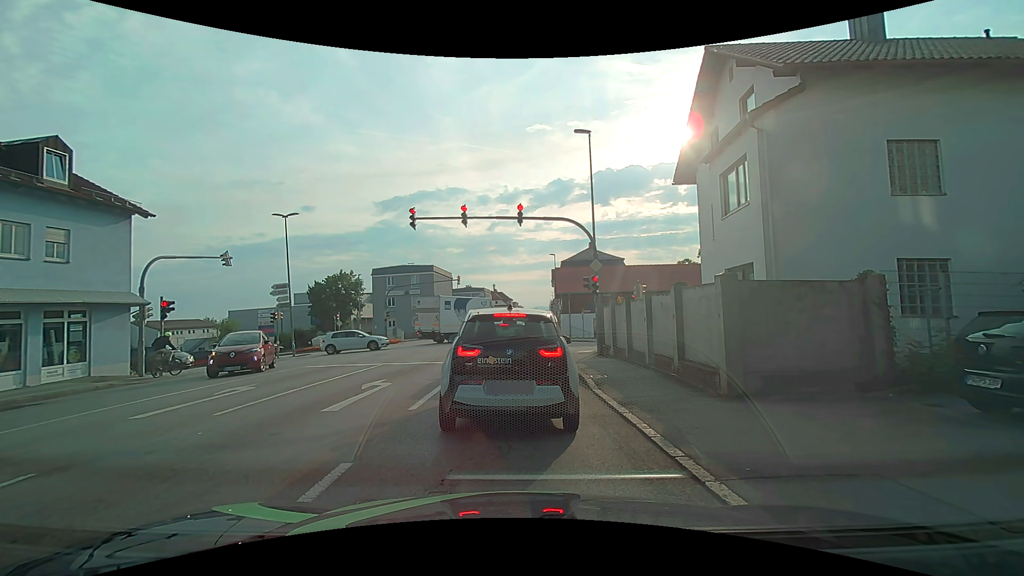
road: tertiary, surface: asphalt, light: Day
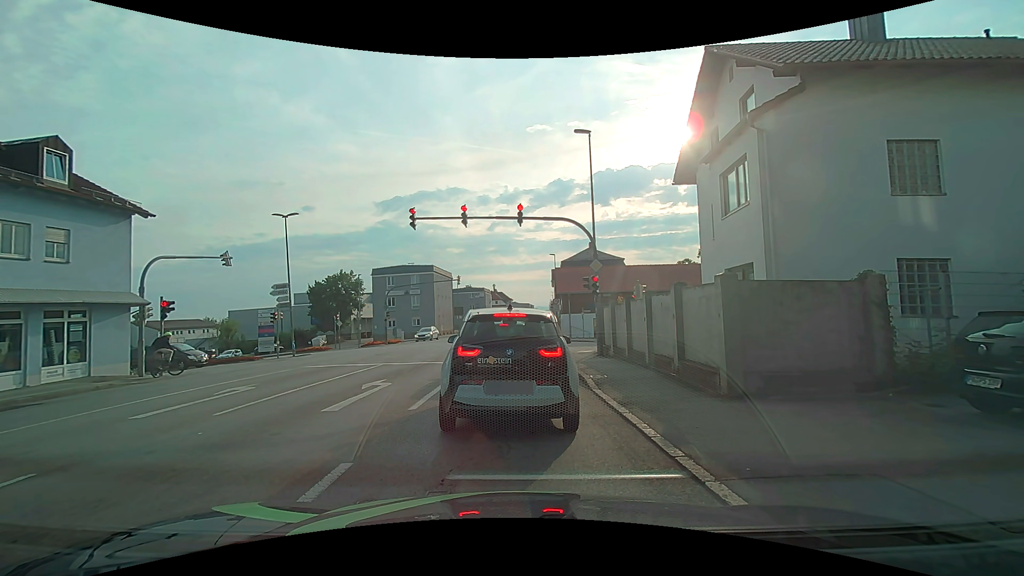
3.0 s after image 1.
(0.0, 0.0) m; 0°
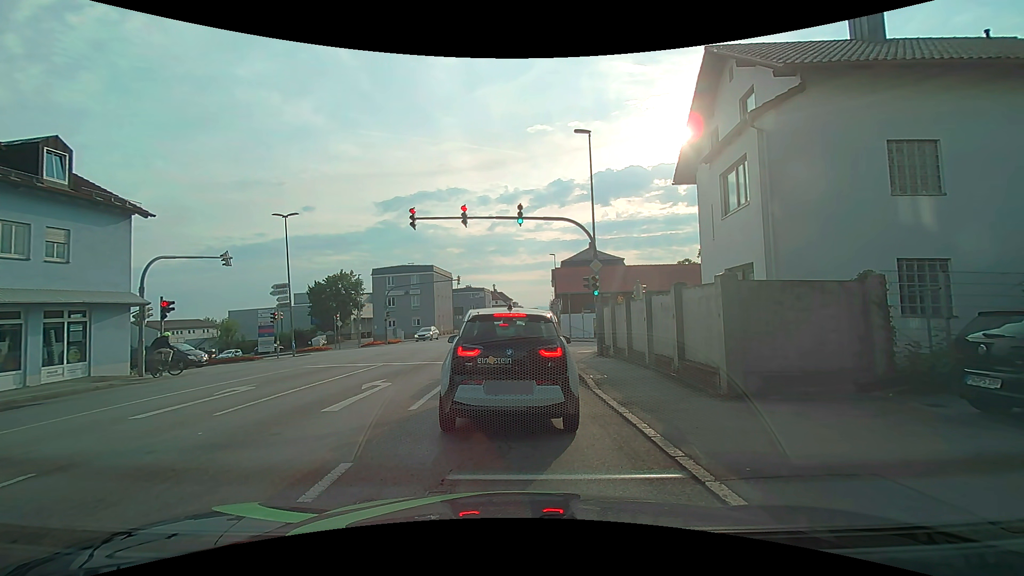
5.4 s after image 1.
(0.0, 0.0) m; 0°
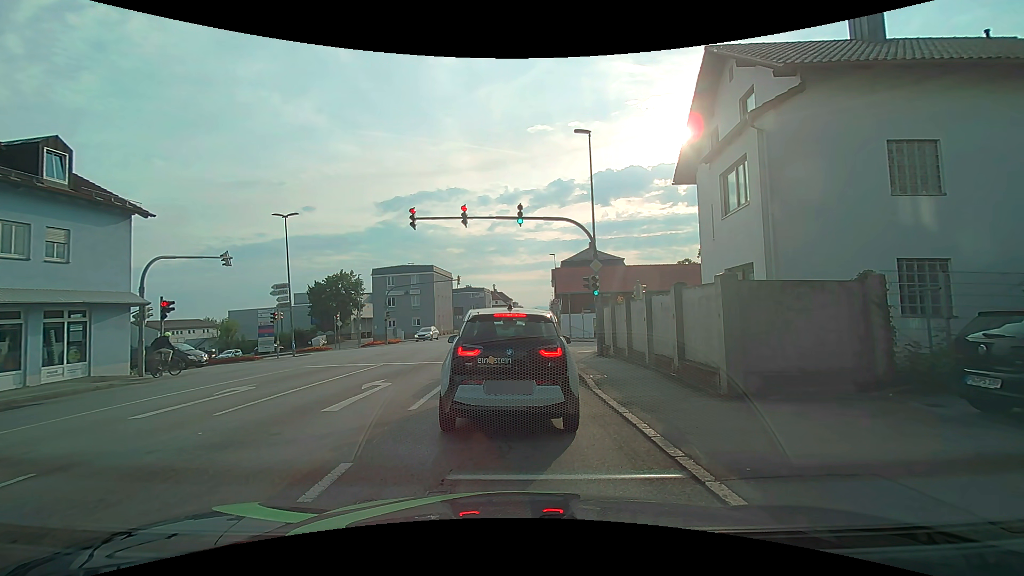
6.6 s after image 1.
(0.0, 0.0) m; 0°
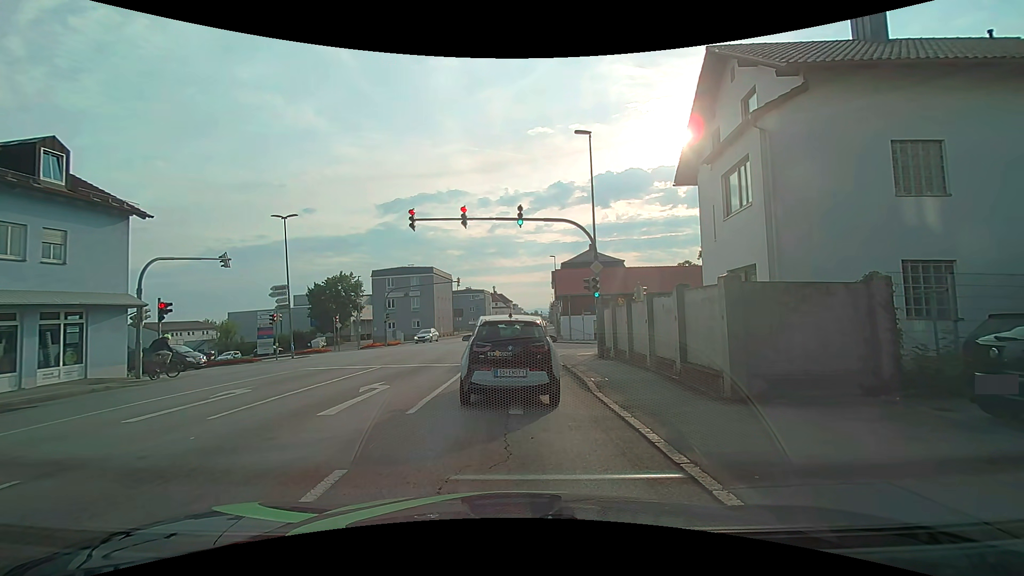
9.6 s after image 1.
(0.0, +0.1) m; 0°
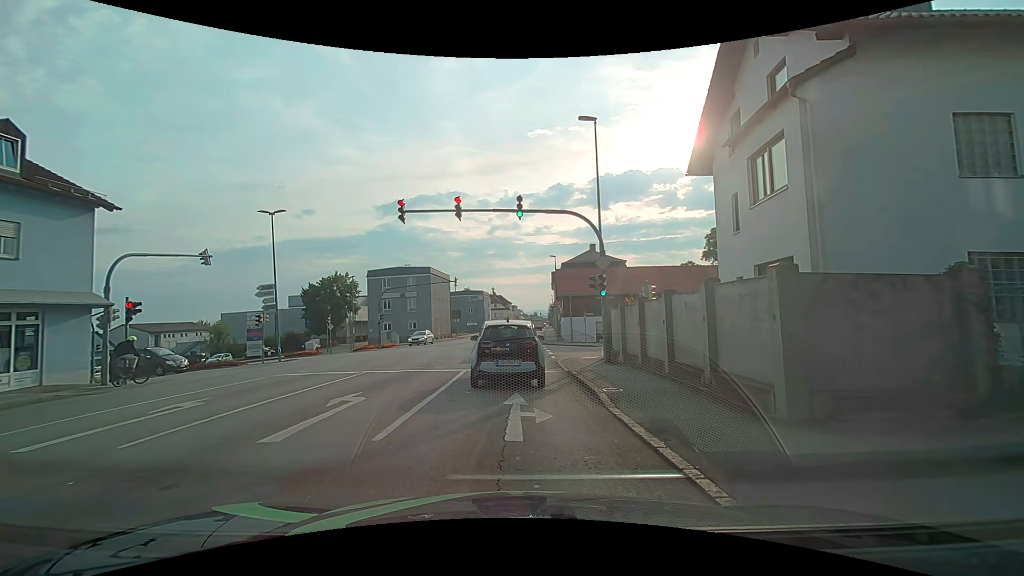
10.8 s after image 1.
(0.0, +1.9) m; -1°
